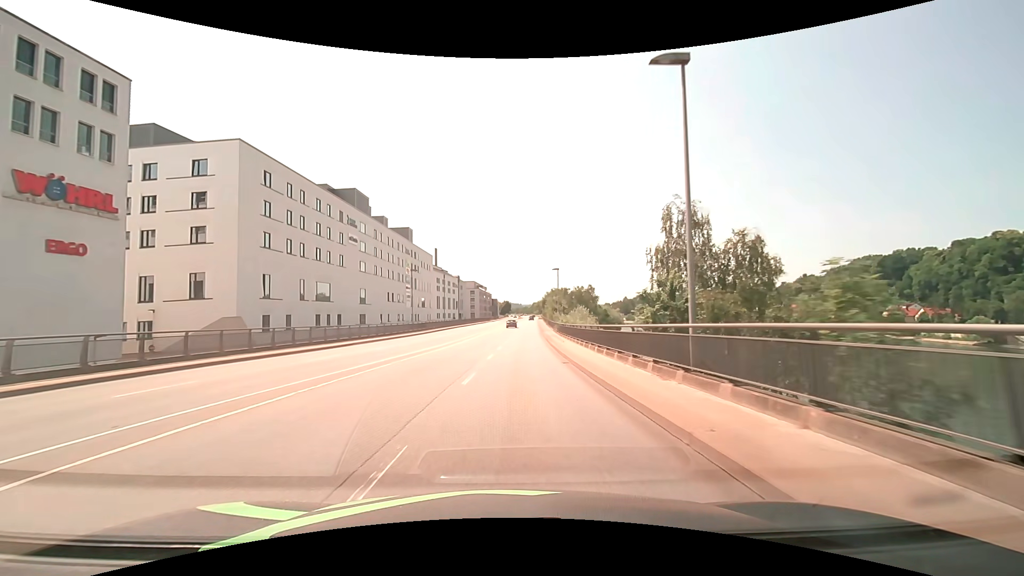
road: primary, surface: asphalt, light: Day
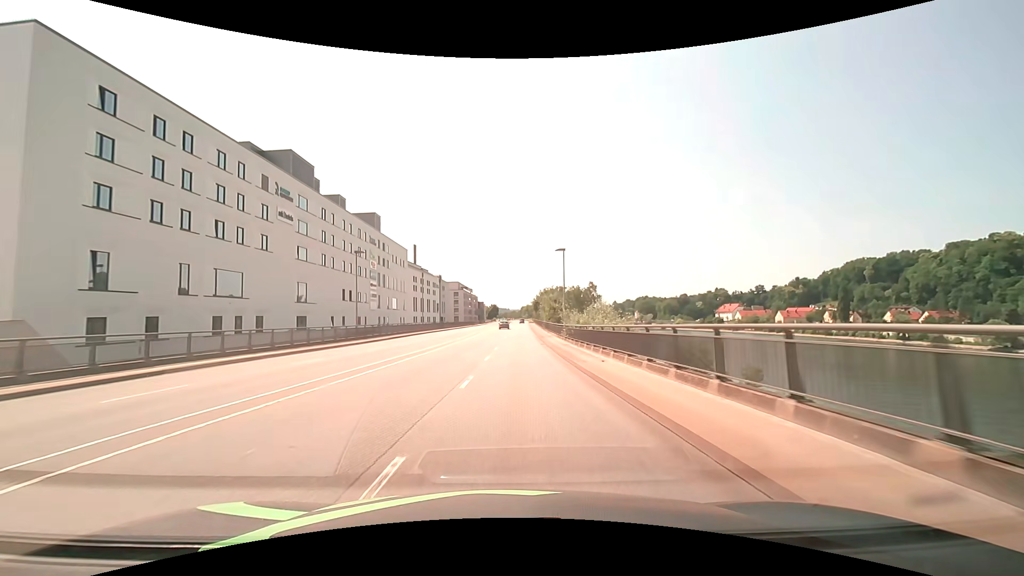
(+0.2, +18.5) m; +1°
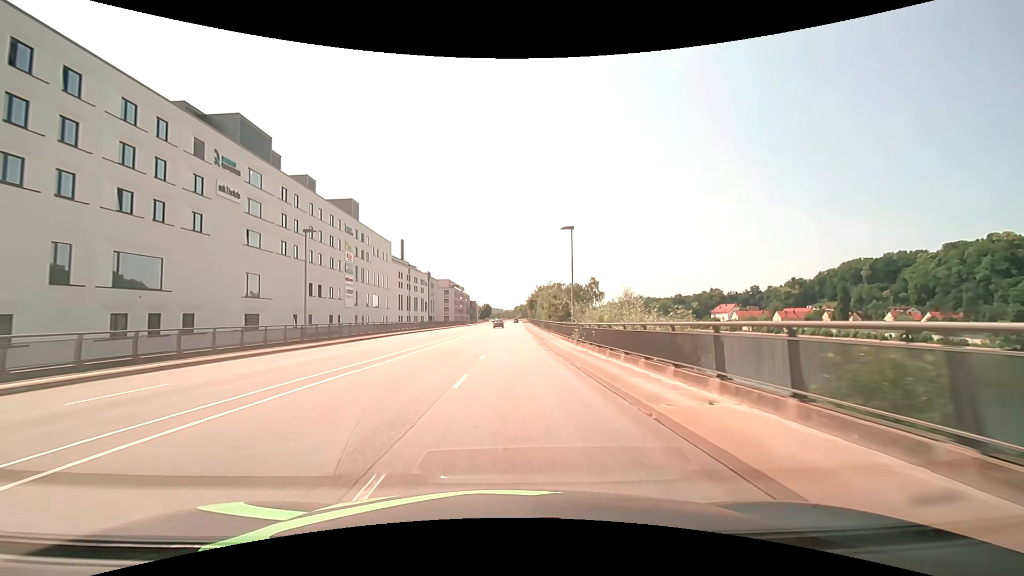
(+0.1, +9.7) m; +1°
(0, +10) (0, +20) (0, +30) (0, +40) (0, +50) (+1, +60) (+1, +70) (+1, +80) (+1, +90) (+1, +100) m
